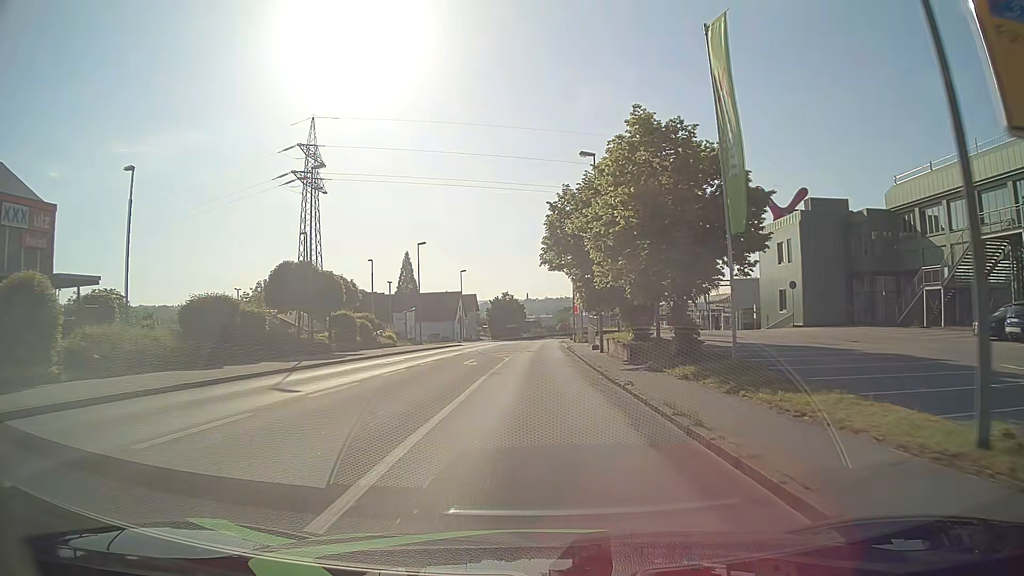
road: tertiary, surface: asphalt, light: Day
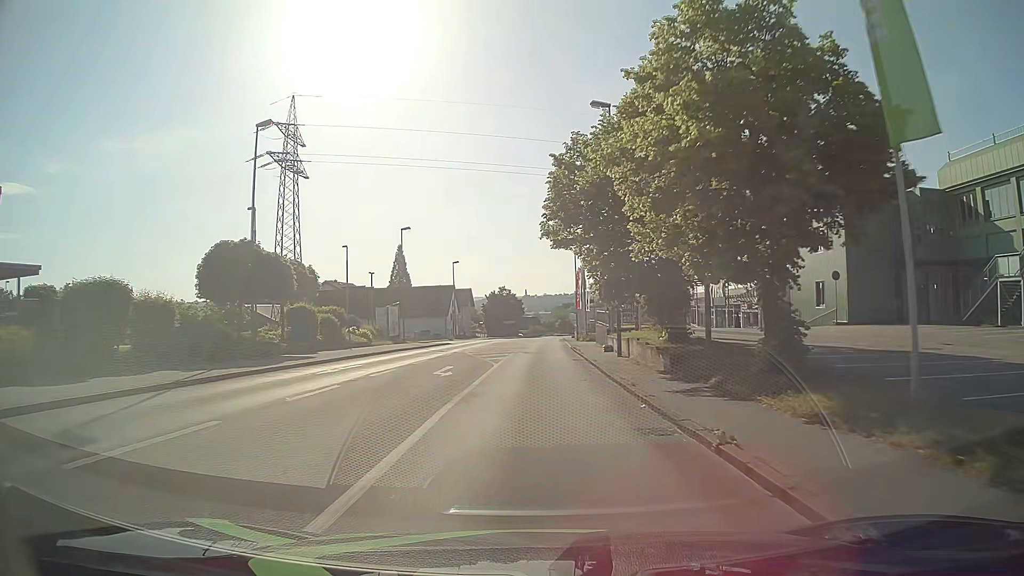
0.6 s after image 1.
(0.0, +7.6) m; 0°
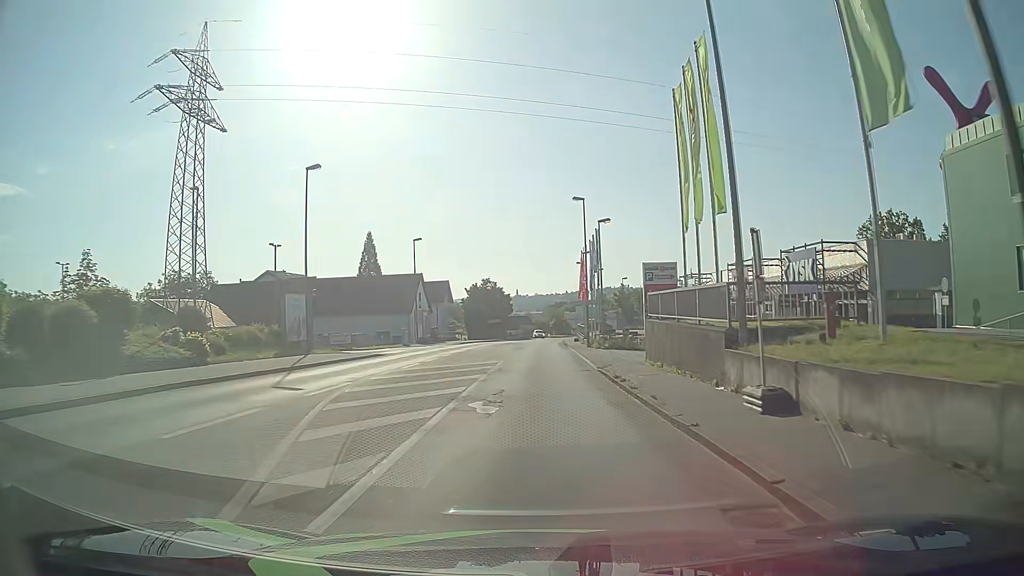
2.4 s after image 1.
(0.0, +22.9) m; +2°
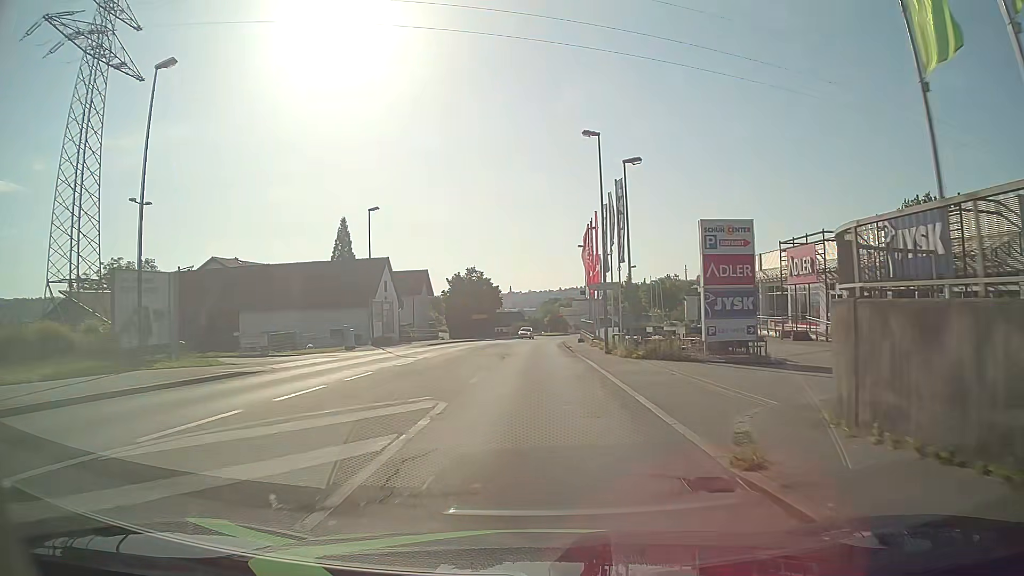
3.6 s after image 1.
(-0.2, +15.3) m; -1°
(0, +10) (0, +20) (0, +30) (0, +40) (+1, +50) (+1, +60) (+2, +70) (+4, +80) (+7, +89) (+11, +98) m
